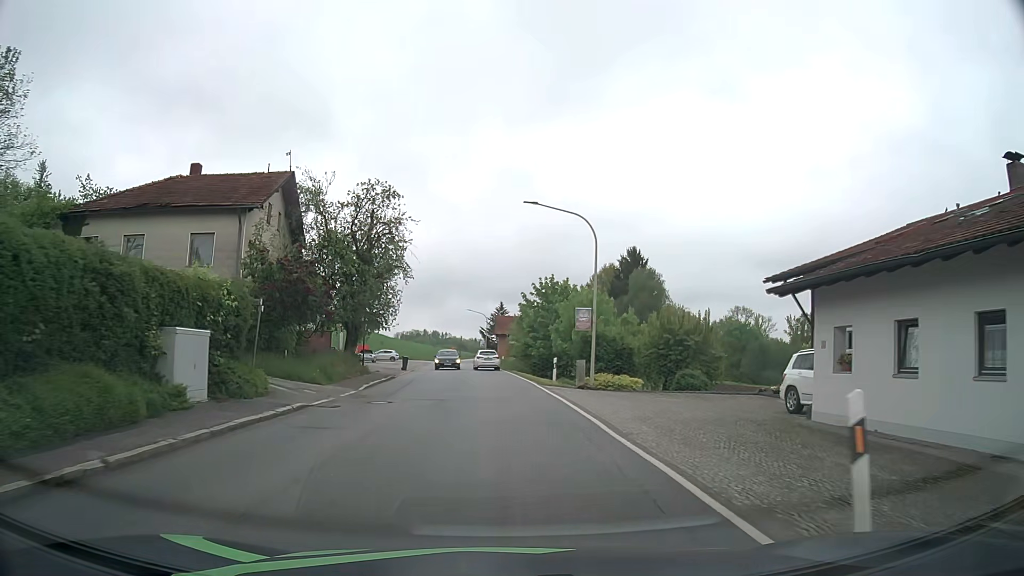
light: Day
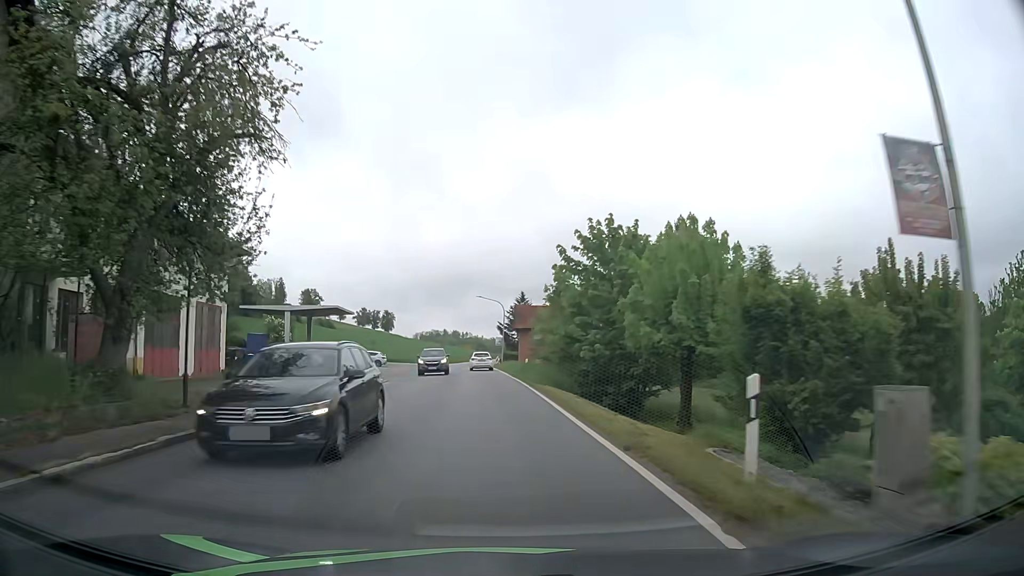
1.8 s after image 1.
(-0.2, +22.8) m; -2°
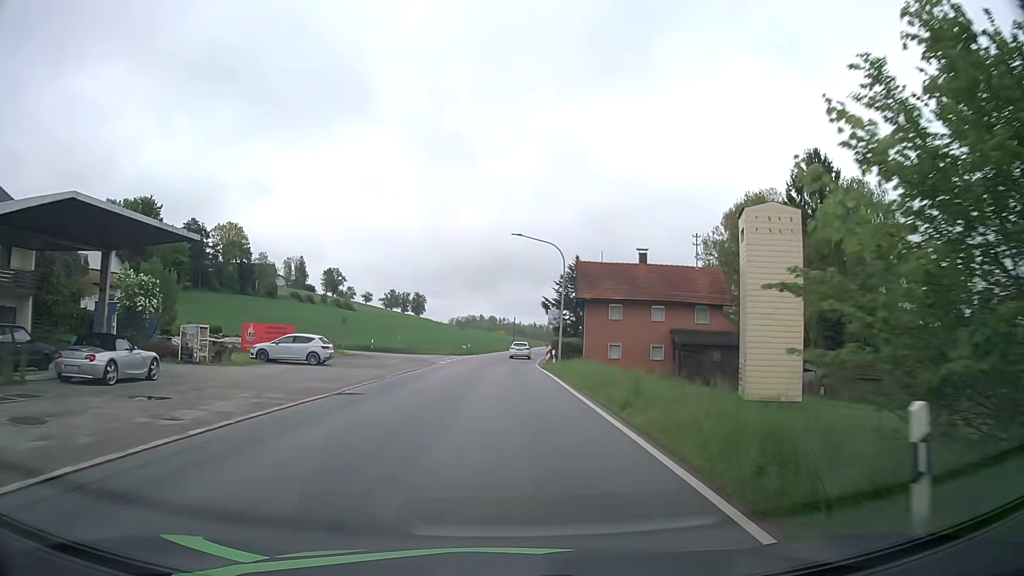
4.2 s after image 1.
(-1.3, +32.6) m; -3°
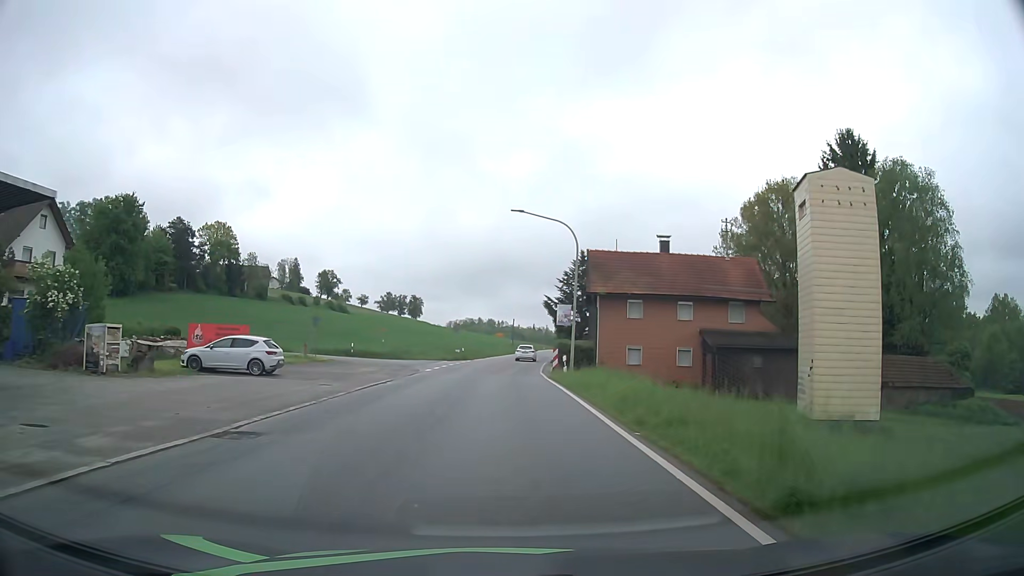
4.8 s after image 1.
(-0.1, +7.5) m; 0°
